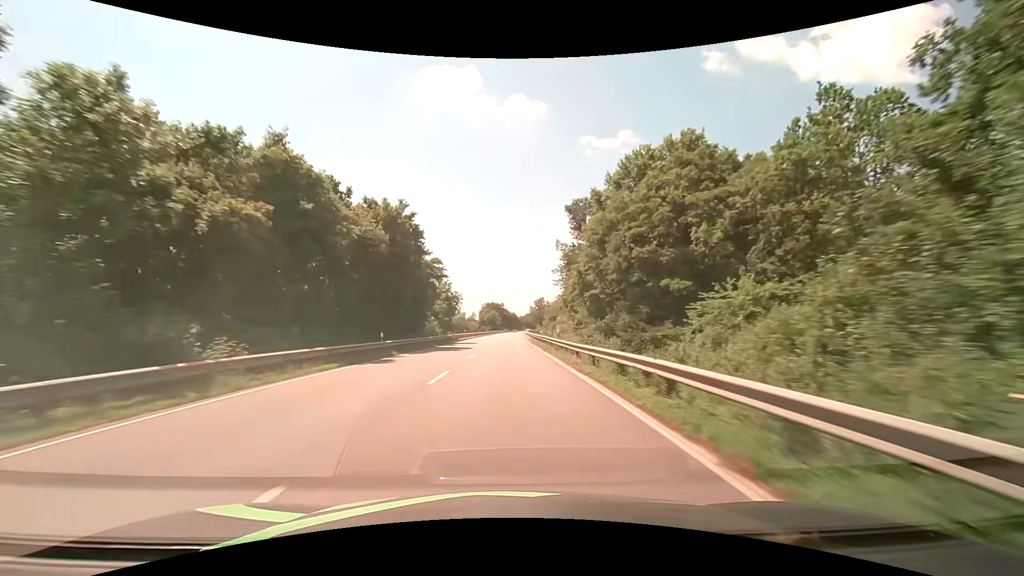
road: primary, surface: asphalt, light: Day
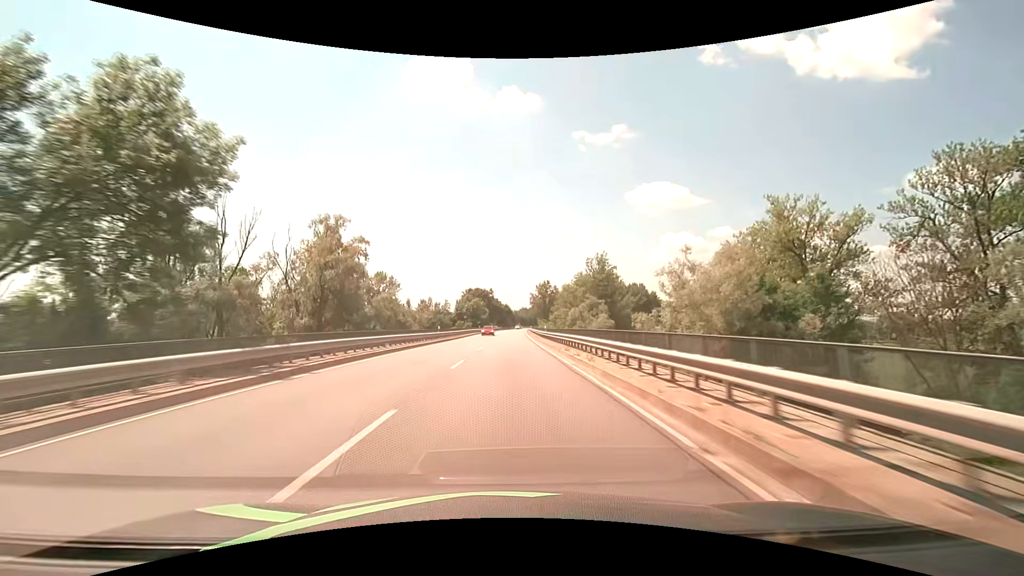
(+0.5, +79.0) m; +1°
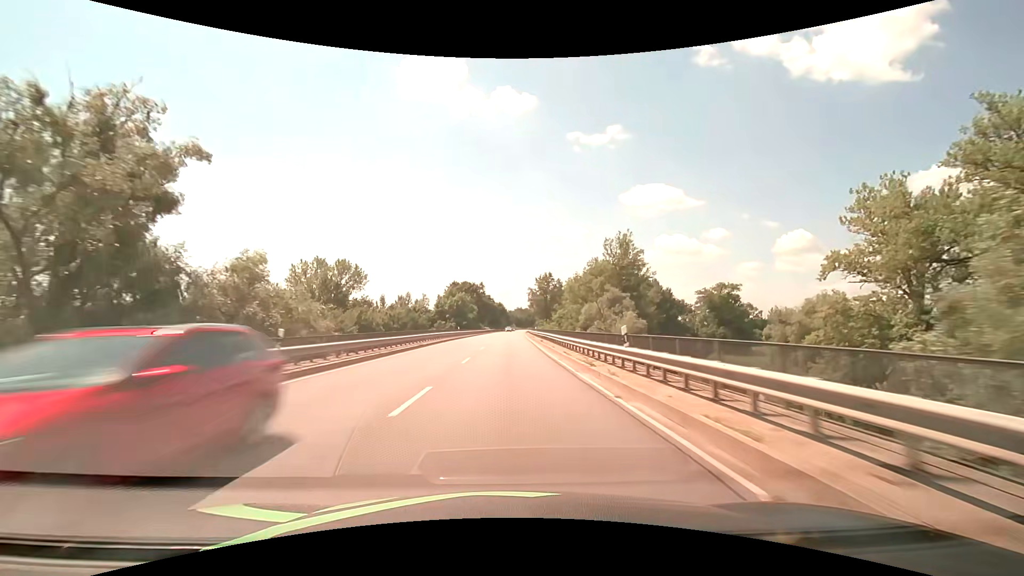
(+0.2, +31.6) m; +1°
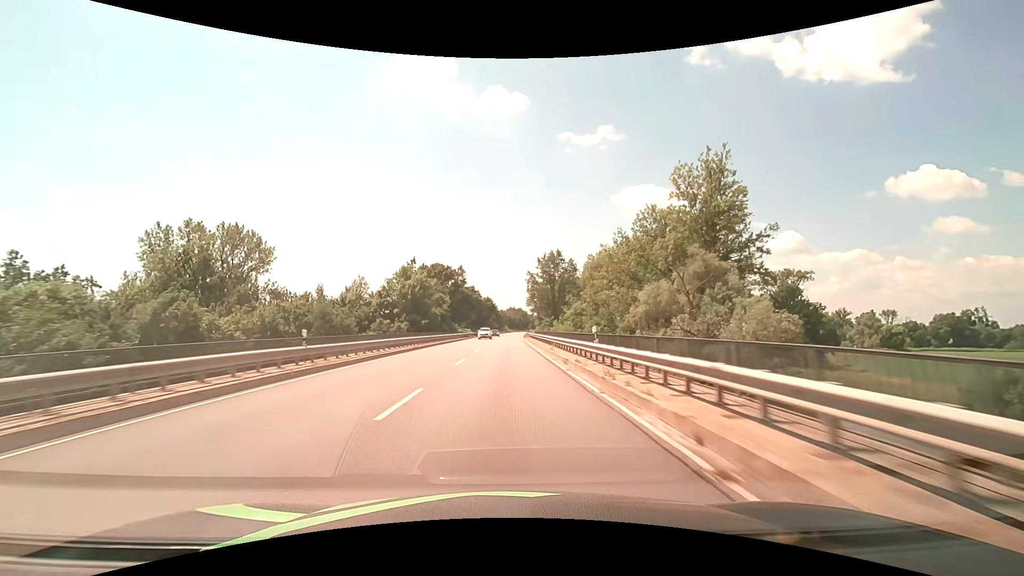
(+0.4, +47.4) m; +1°
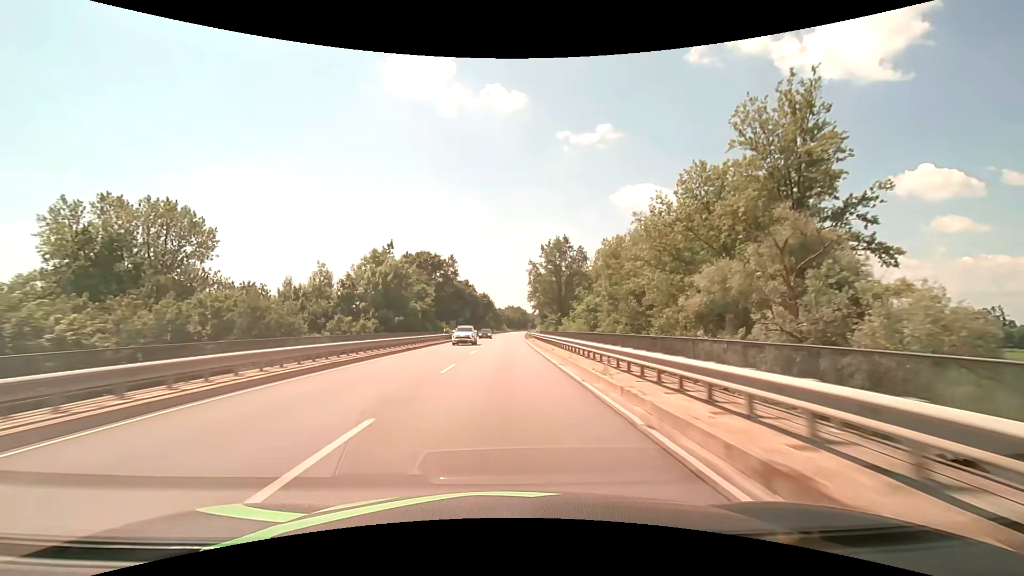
(+0.1, +15.8) m; 0°
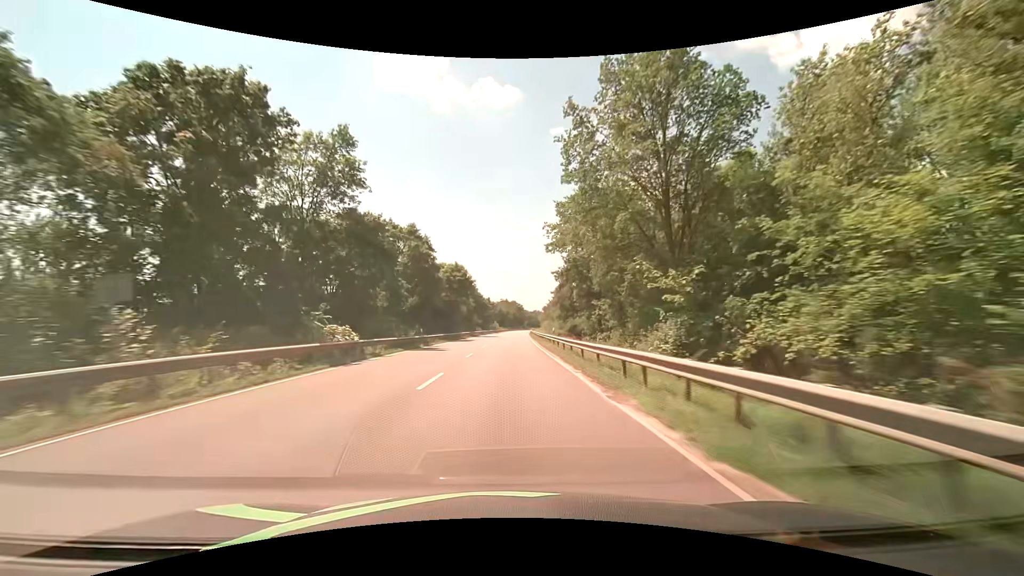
(+0.4, +63.2) m; +1°
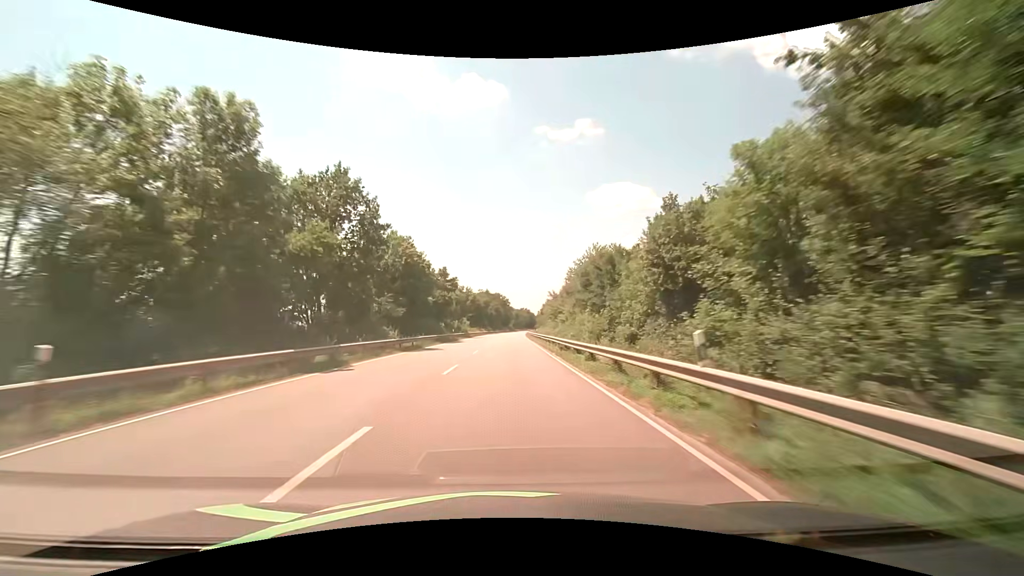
(+1.3, +79.0) m; +2°
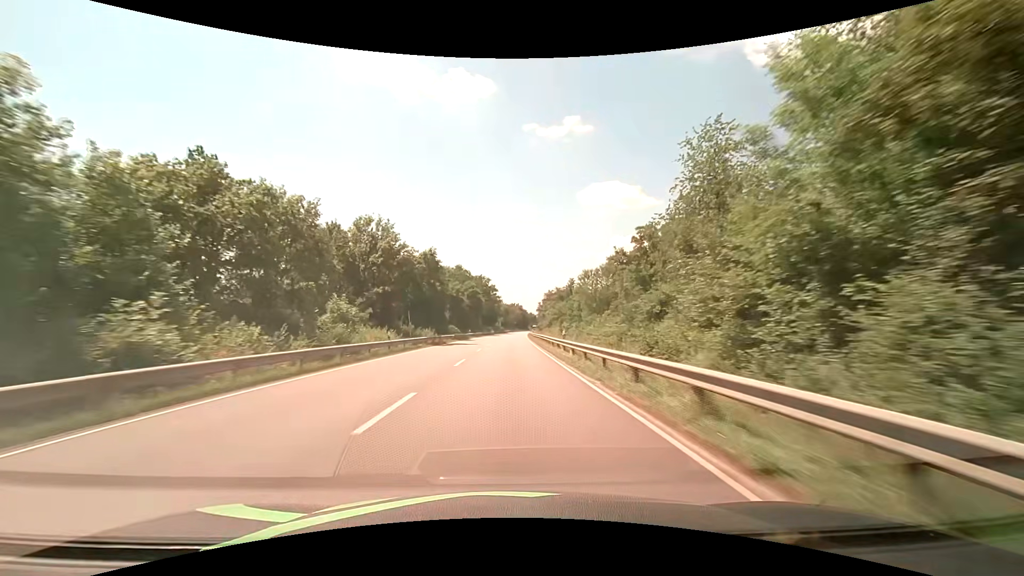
(+1.1, +79.0) m; +1°
(0, +10) (0, +20) (0, +30) (0, +40) (0, +50) (+1, +60) (+1, +70) (+1, +80) (+1, +90) (+2, +100) m
